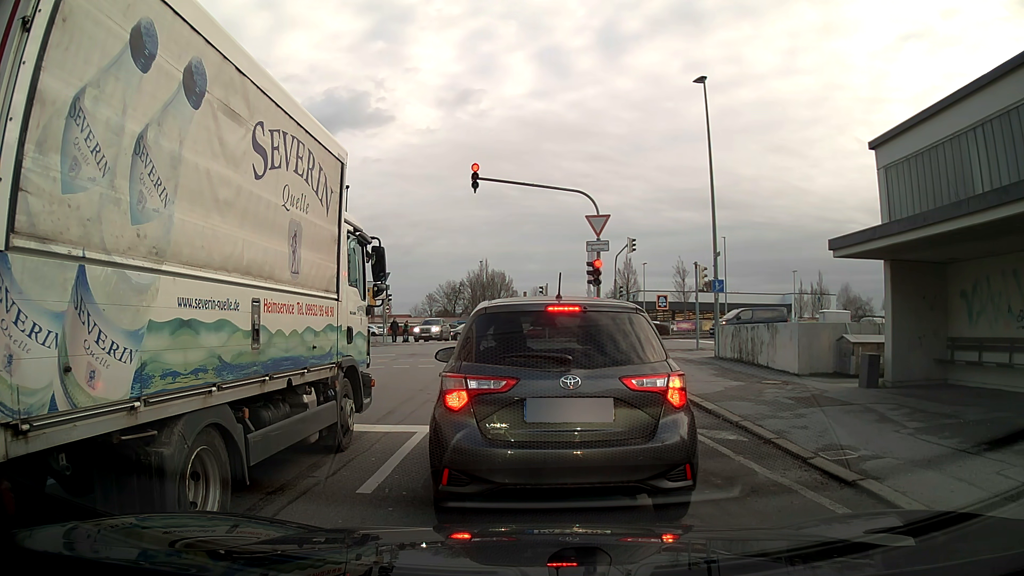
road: residential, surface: asphalt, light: Day
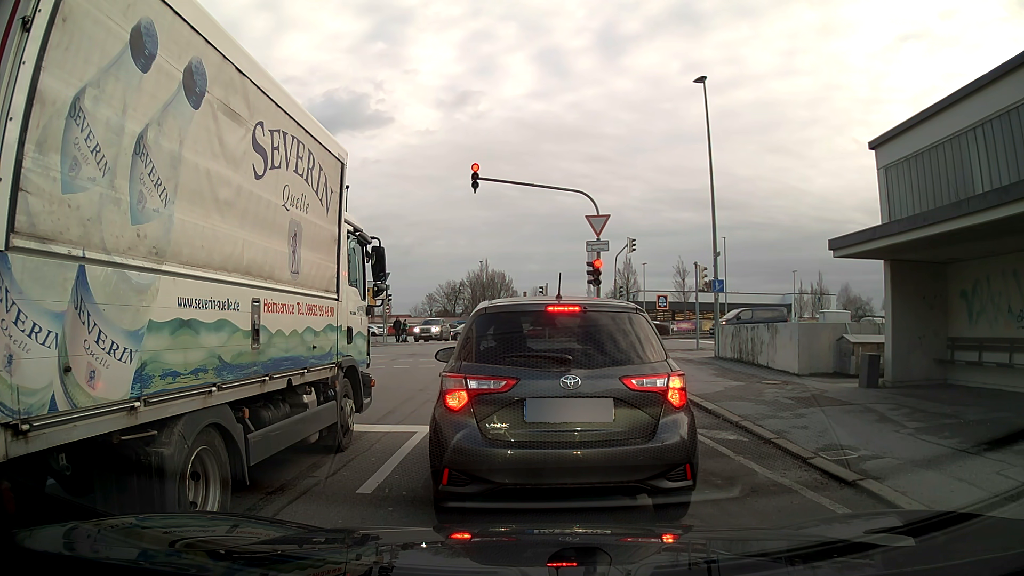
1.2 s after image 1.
(0.0, 0.0) m; 0°
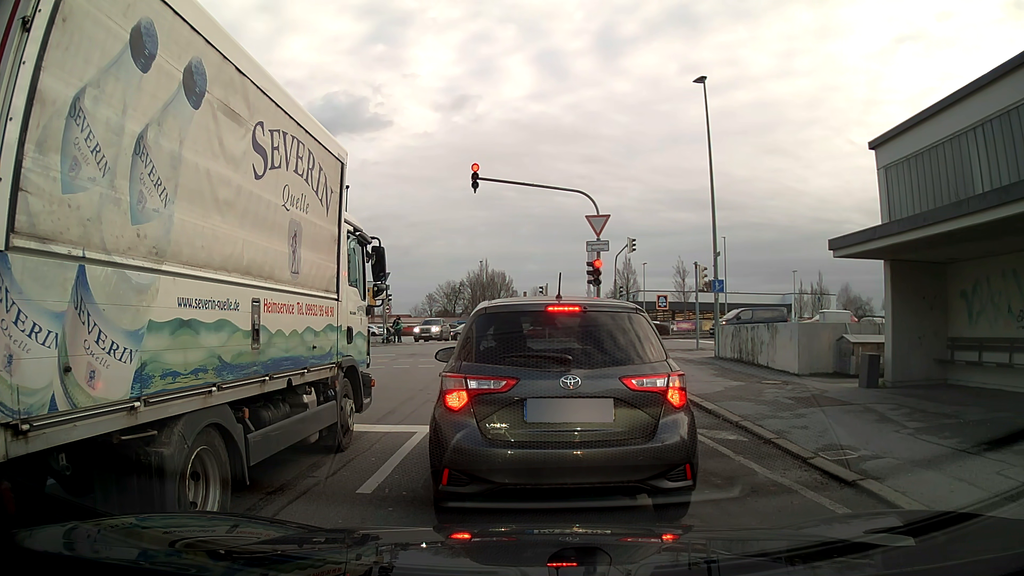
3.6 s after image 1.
(0.0, 0.0) m; 0°
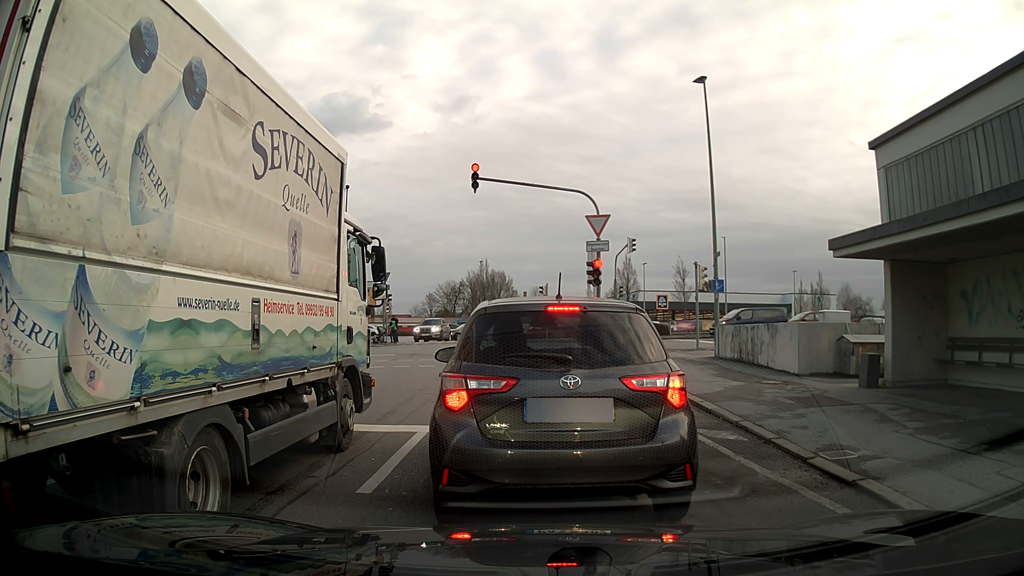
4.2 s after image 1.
(0.0, 0.0) m; 0°
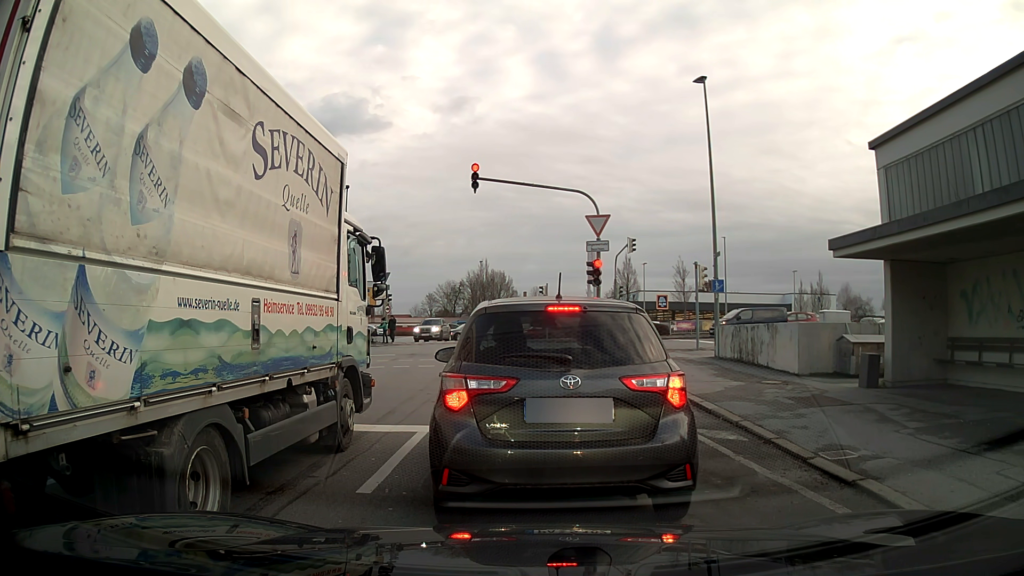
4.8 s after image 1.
(0.0, 0.0) m; 0°
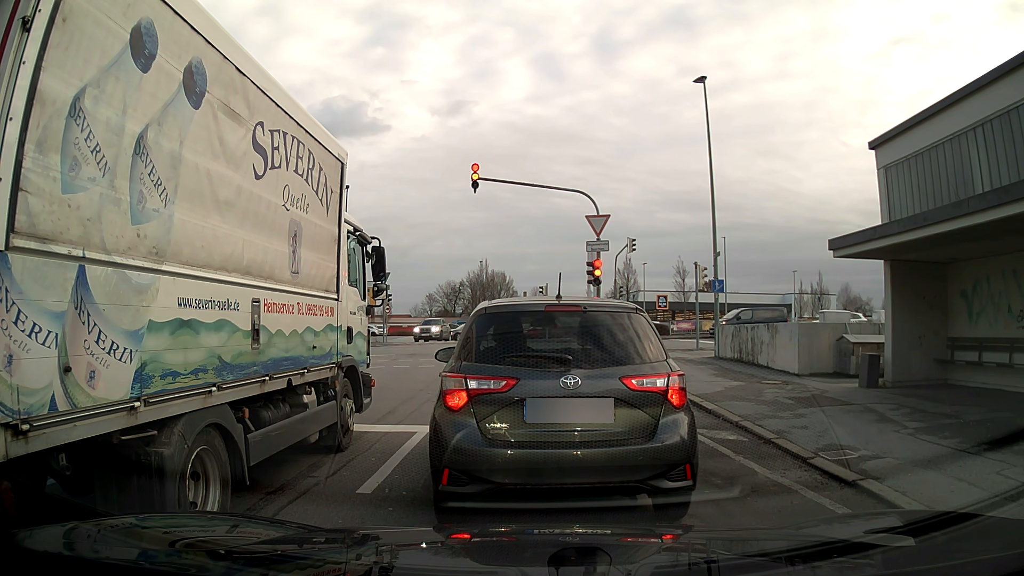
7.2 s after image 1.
(0.0, 0.0) m; 0°
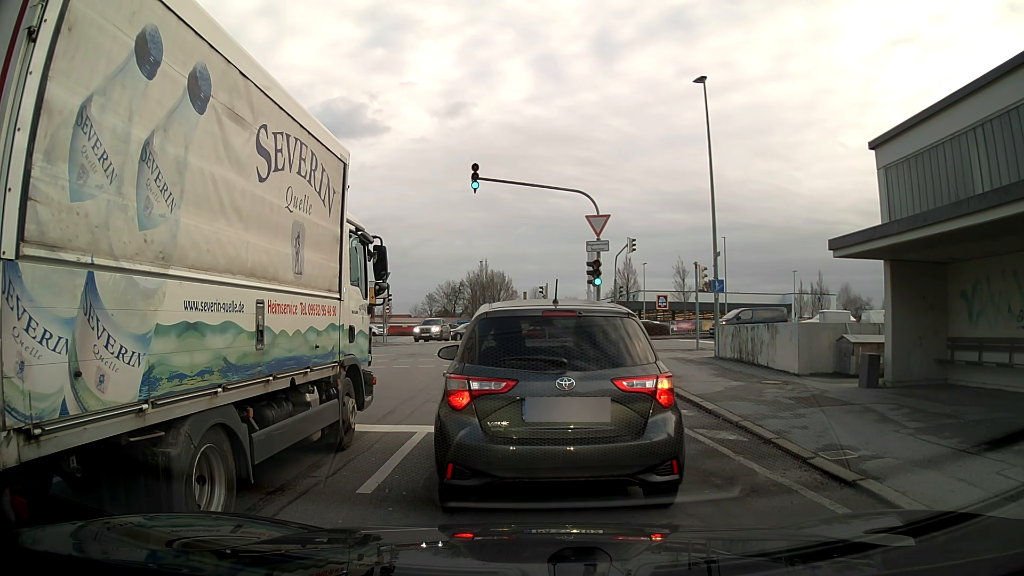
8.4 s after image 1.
(0.0, 0.0) m; 0°
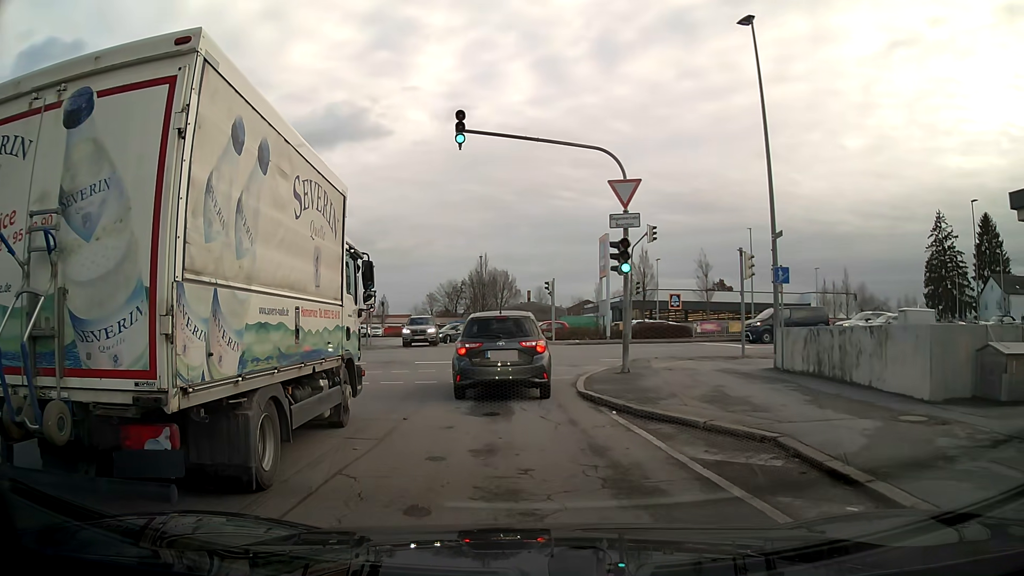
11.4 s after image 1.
(0.0, +6.0) m; -1°
